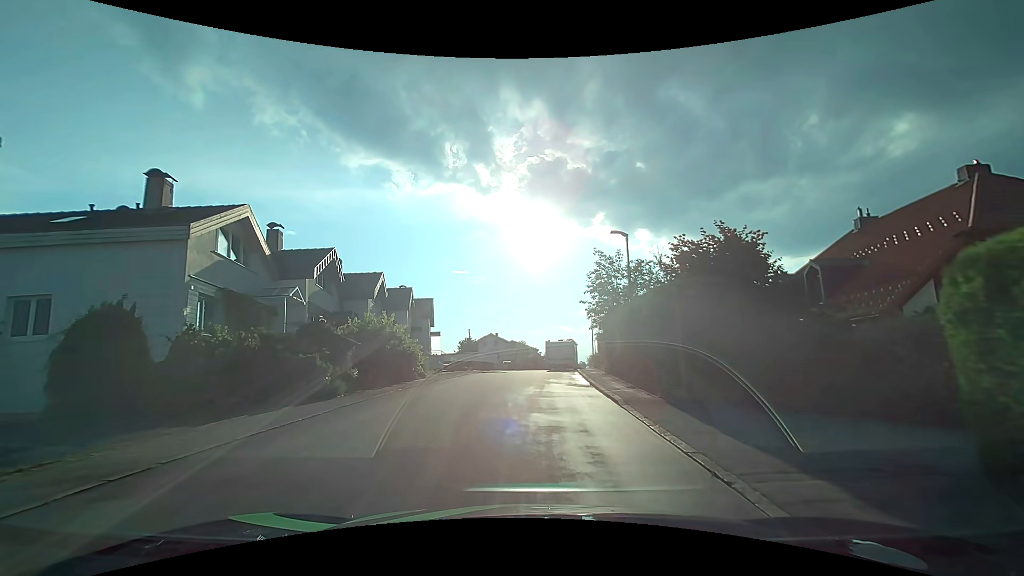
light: Day
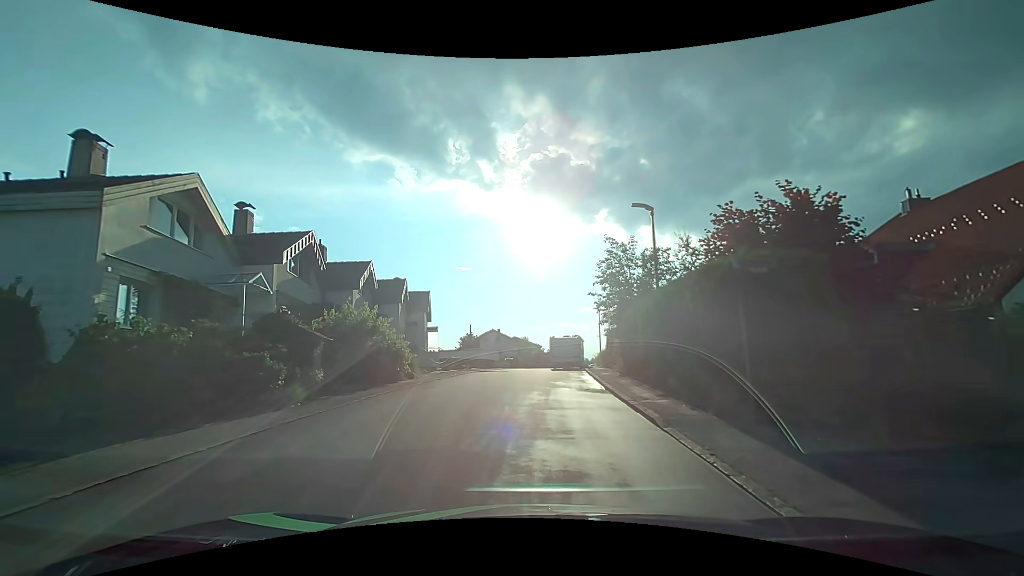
(0.0, +3.1) m; -1°
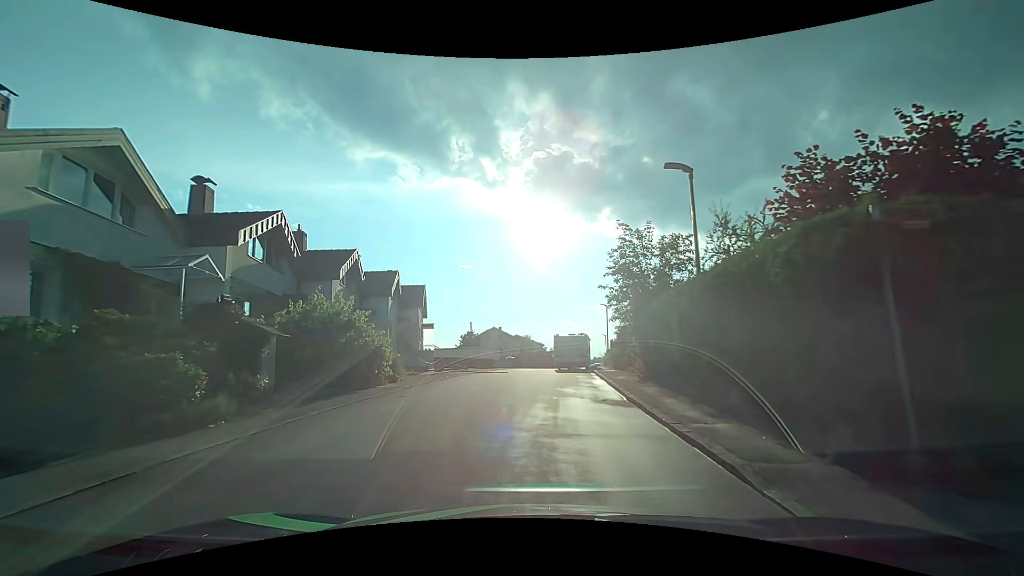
(0.0, +3.2) m; 0°
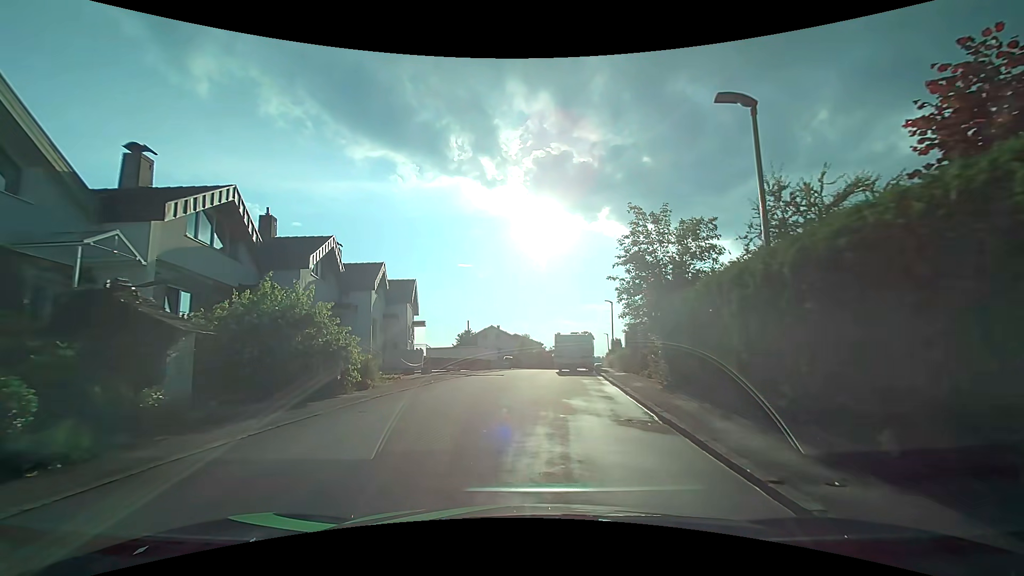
(0.0, +3.2) m; 0°
